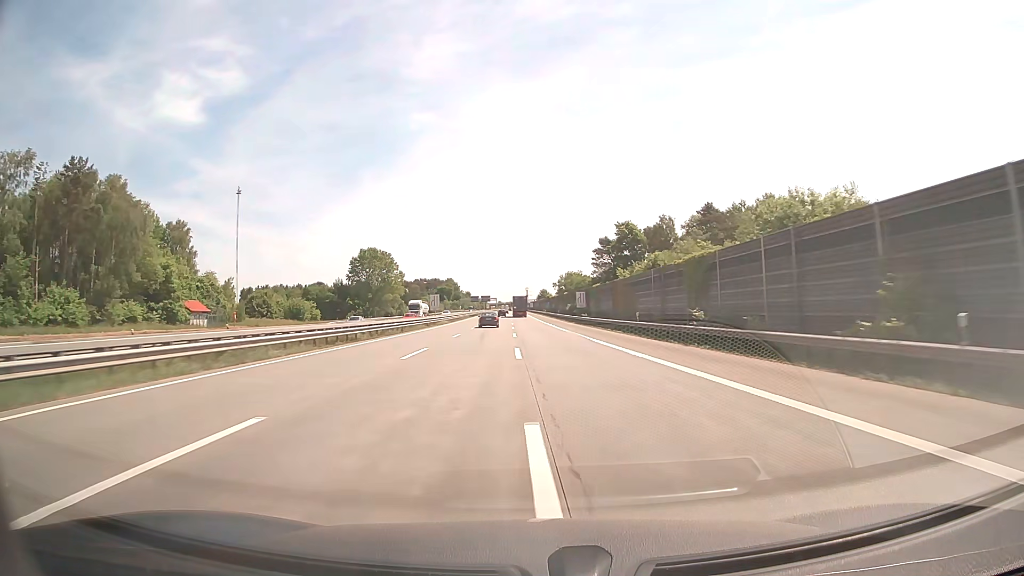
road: motorway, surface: concrete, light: Day
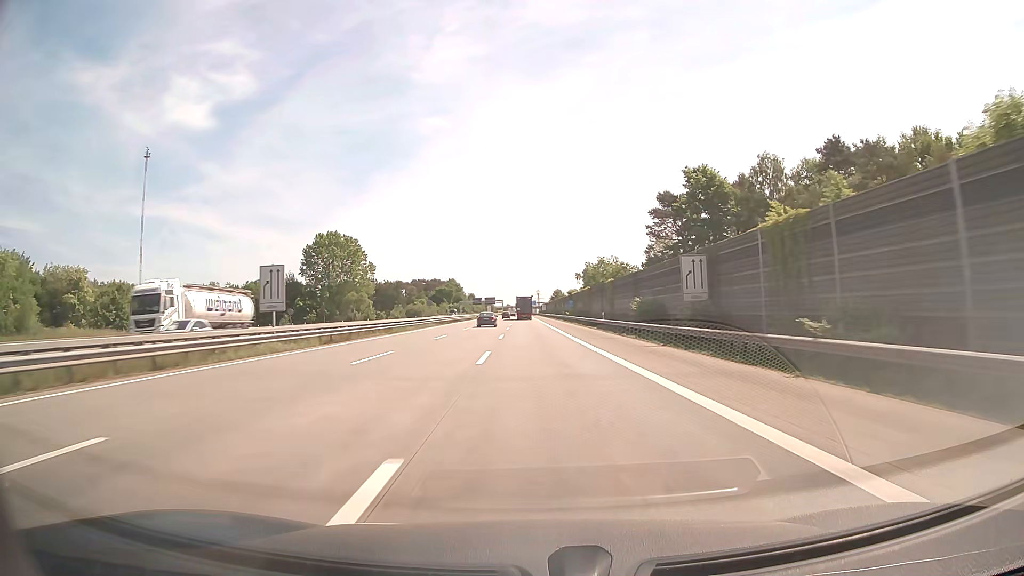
(-0.4, +56.5) m; -1°
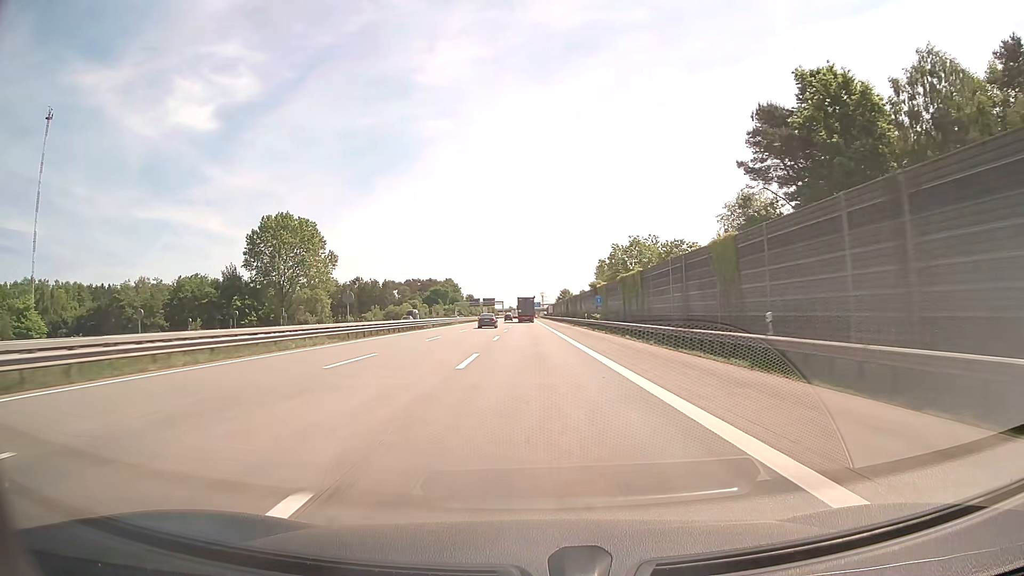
(0.0, +37.6) m; 0°
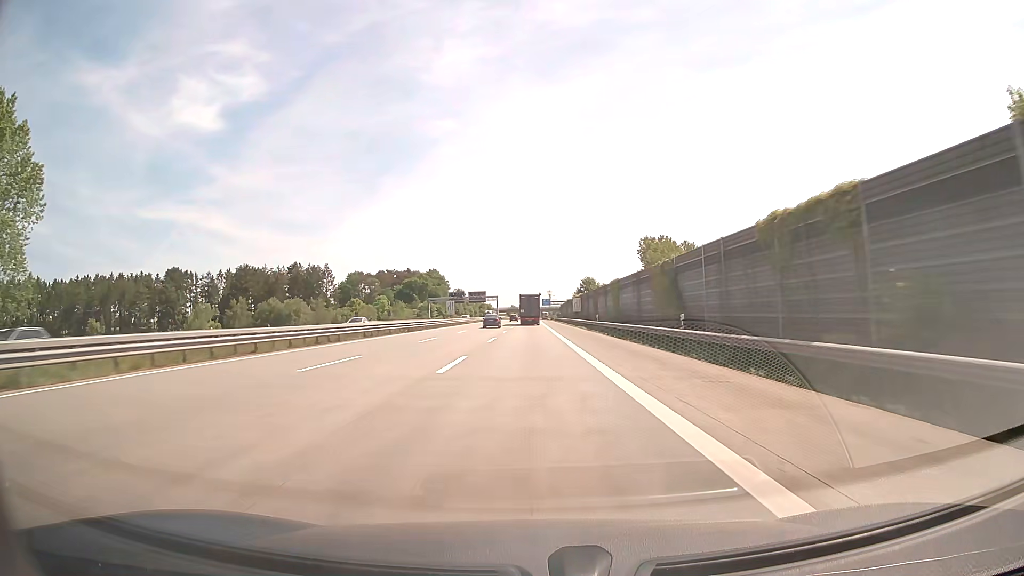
(-0.5, +91.7) m; -1°
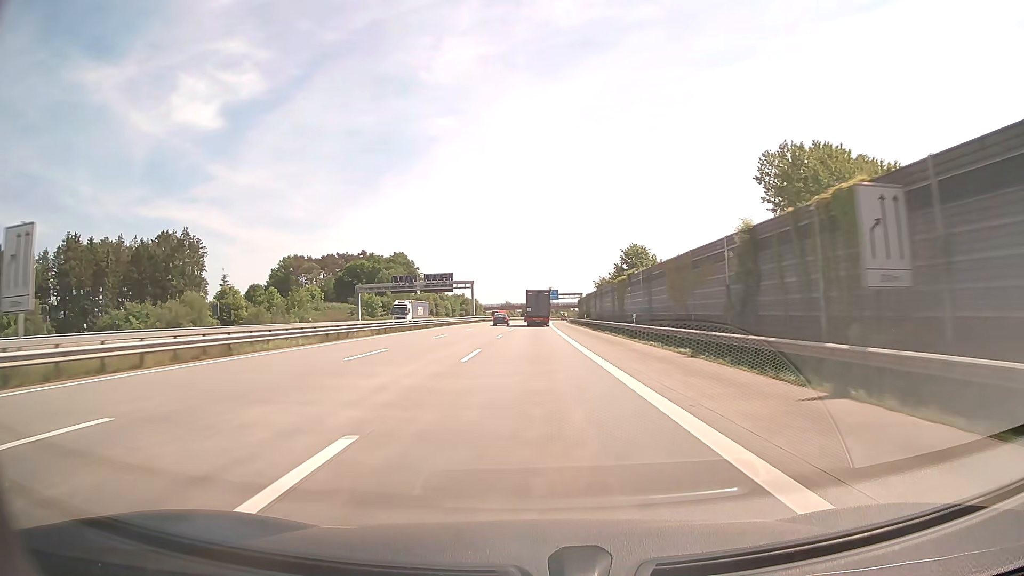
(-0.2, +86.9) m; 0°
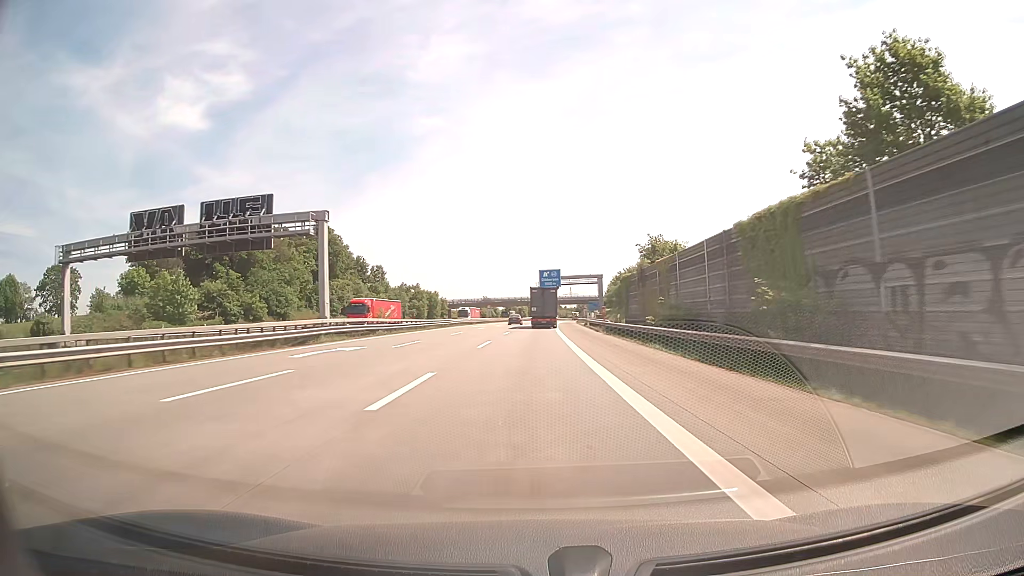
(+0.6, +82.1) m; +1°
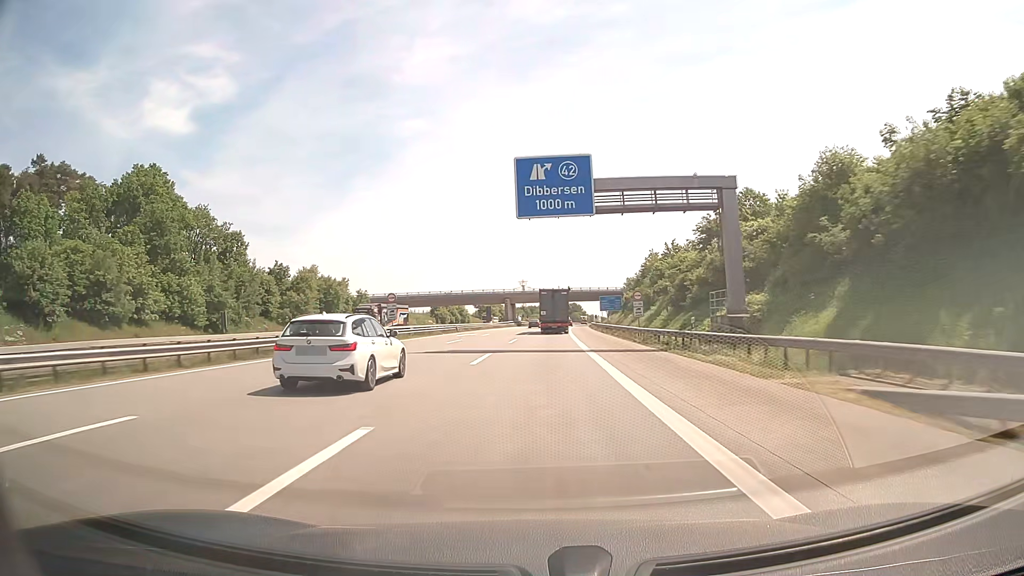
(+1.1, +80.0) m; +1°
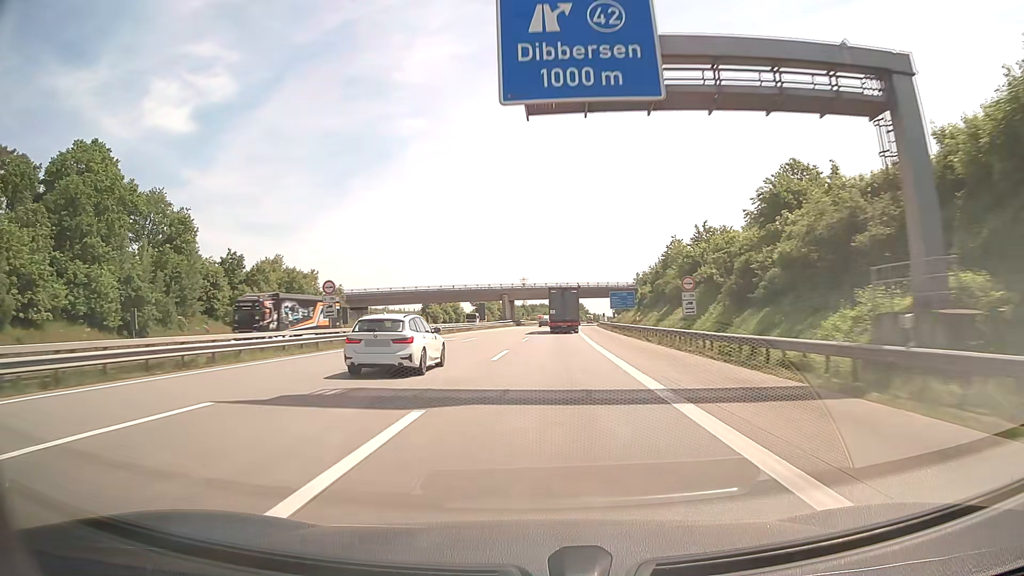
(0.0, +16.6) m; 0°
